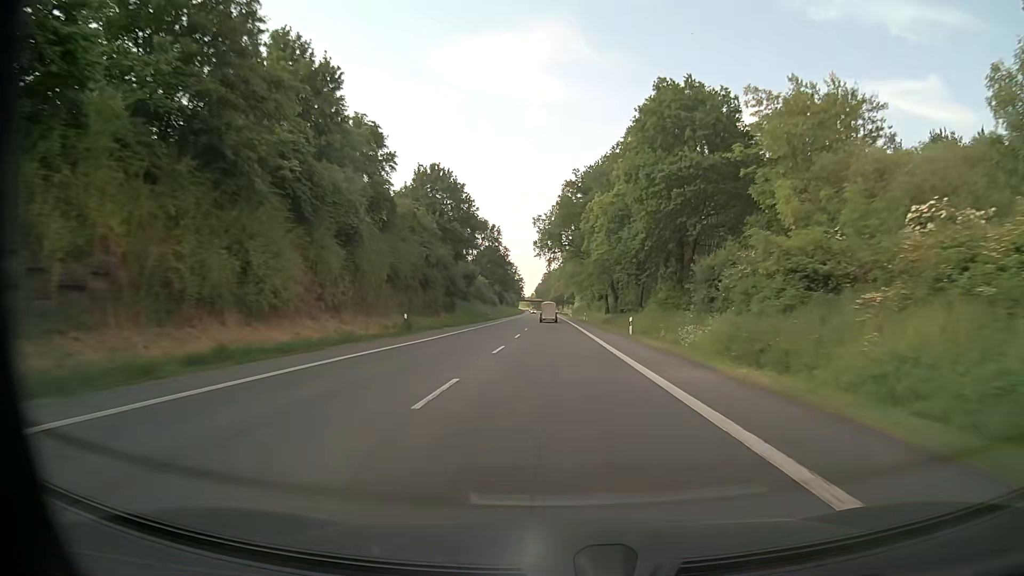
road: primary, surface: asphalt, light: Day
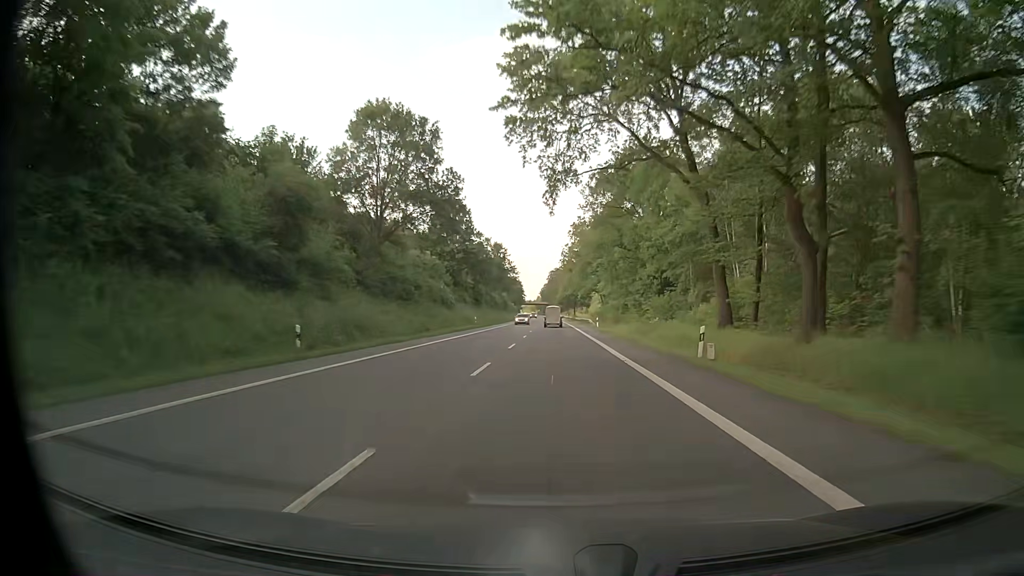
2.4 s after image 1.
(-0.2, +66.4) m; 0°
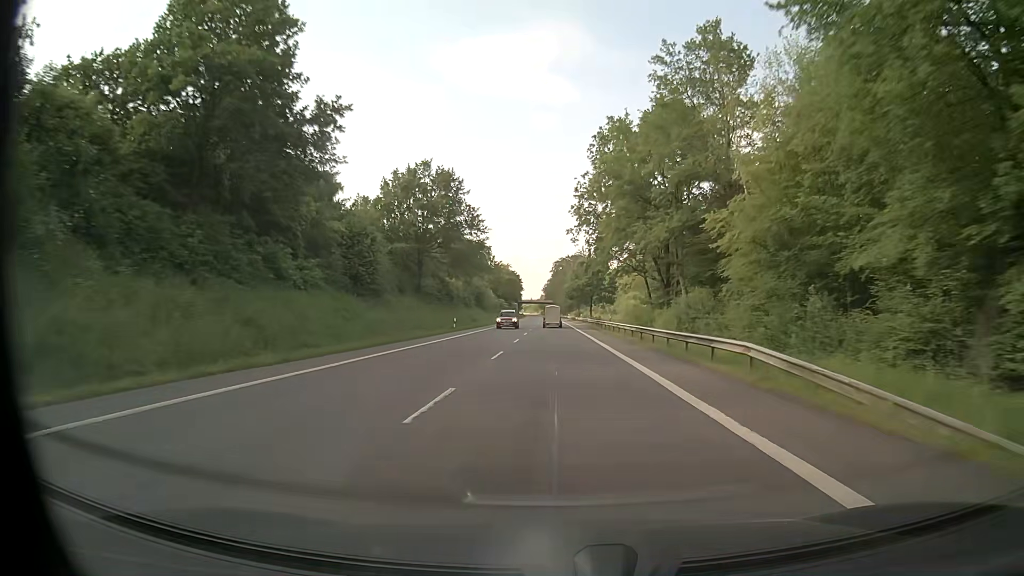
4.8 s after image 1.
(-0.4, +66.4) m; -1°
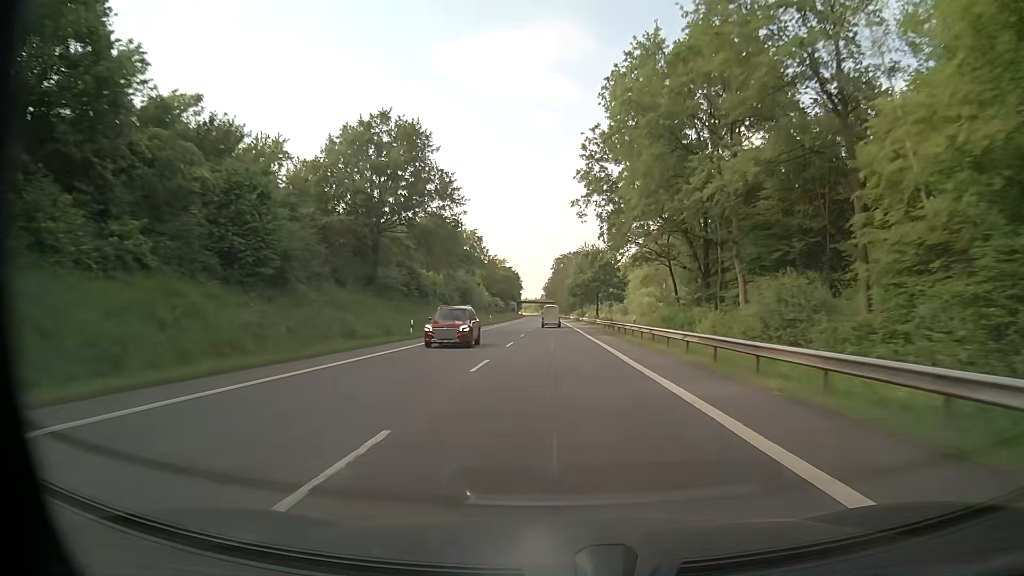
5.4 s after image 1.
(0.0, +16.6) m; 0°
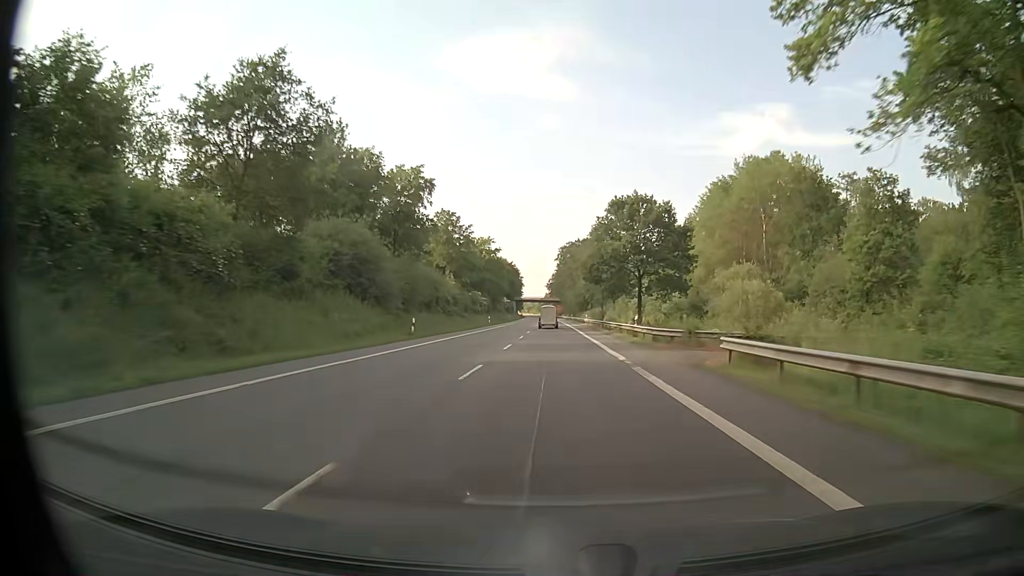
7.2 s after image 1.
(-0.3, +49.8) m; -1°
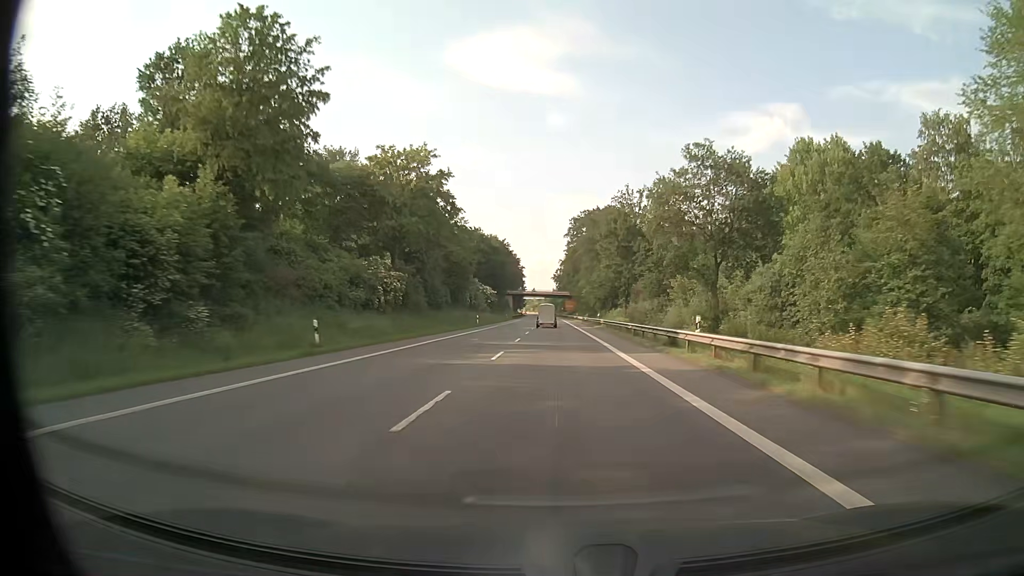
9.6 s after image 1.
(-0.2, +66.4) m; 0°
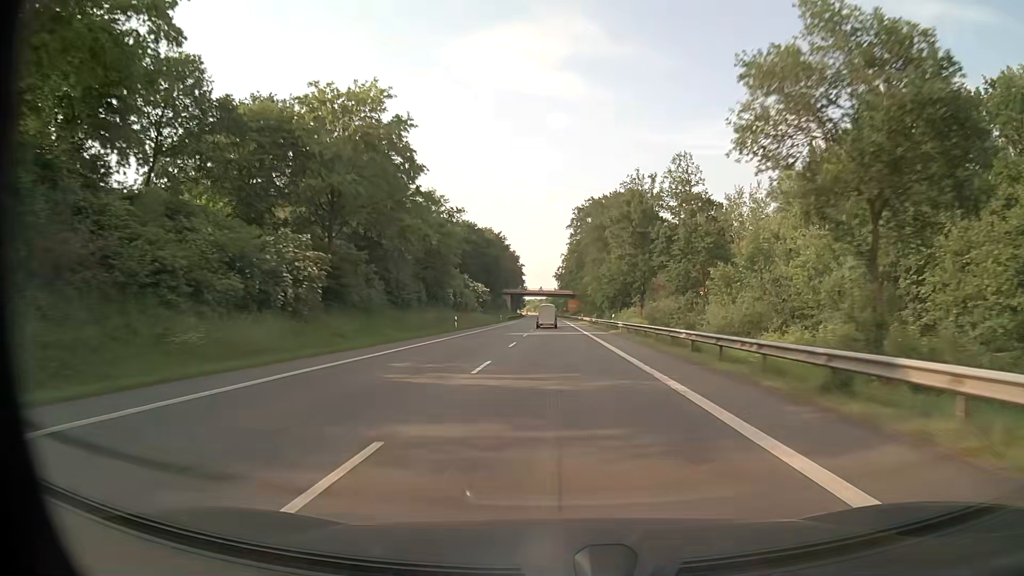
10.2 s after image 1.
(-0.1, +16.6) m; 0°
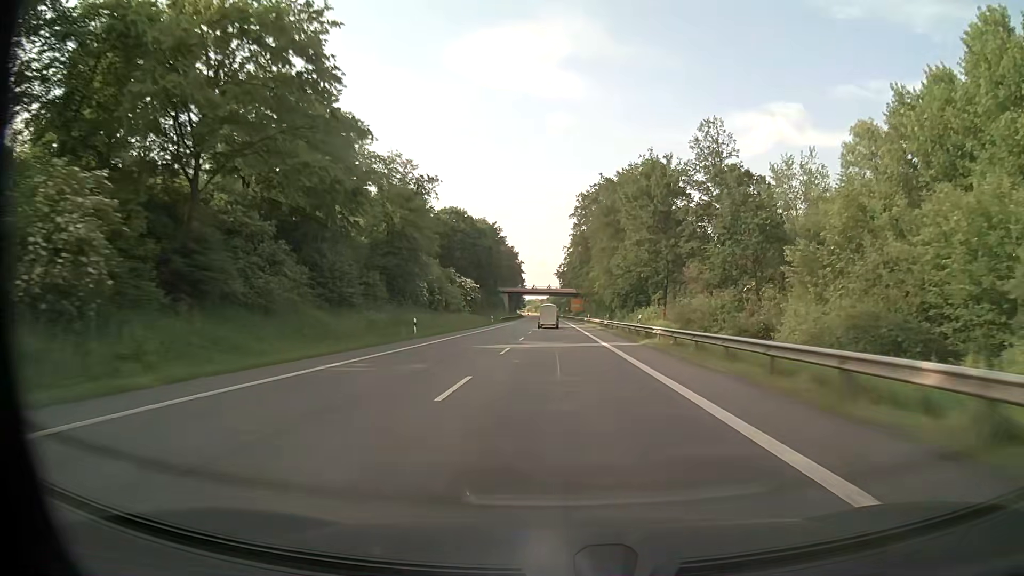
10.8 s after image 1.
(-0.1, +16.6) m; 0°
(0, +10) (0, +20) (0, +30) (0, +40) (0, +50) (0, +60) (0, +70) (0, +80) (0, +90) (0, +100) m
